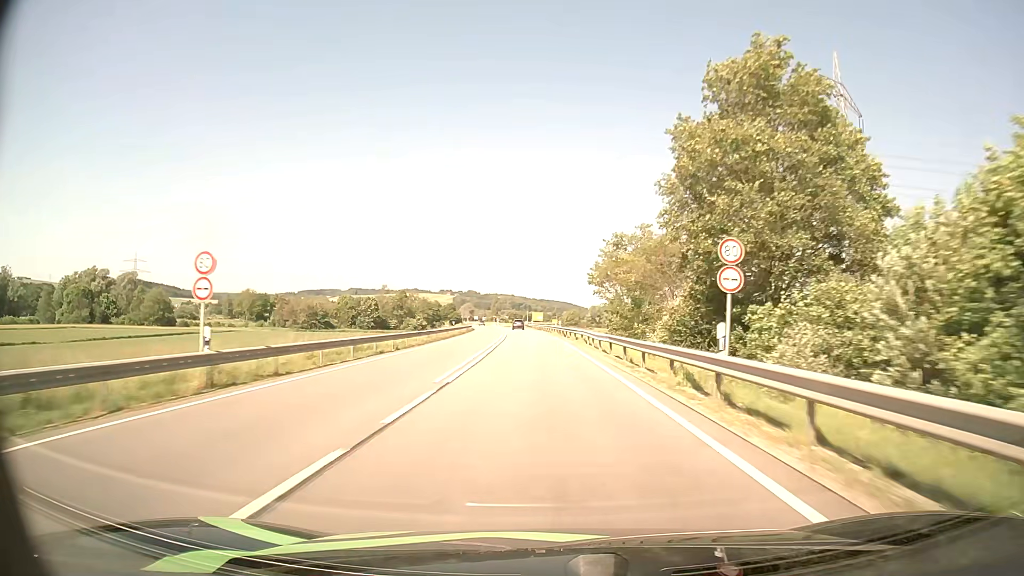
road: primary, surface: asphalt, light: Day
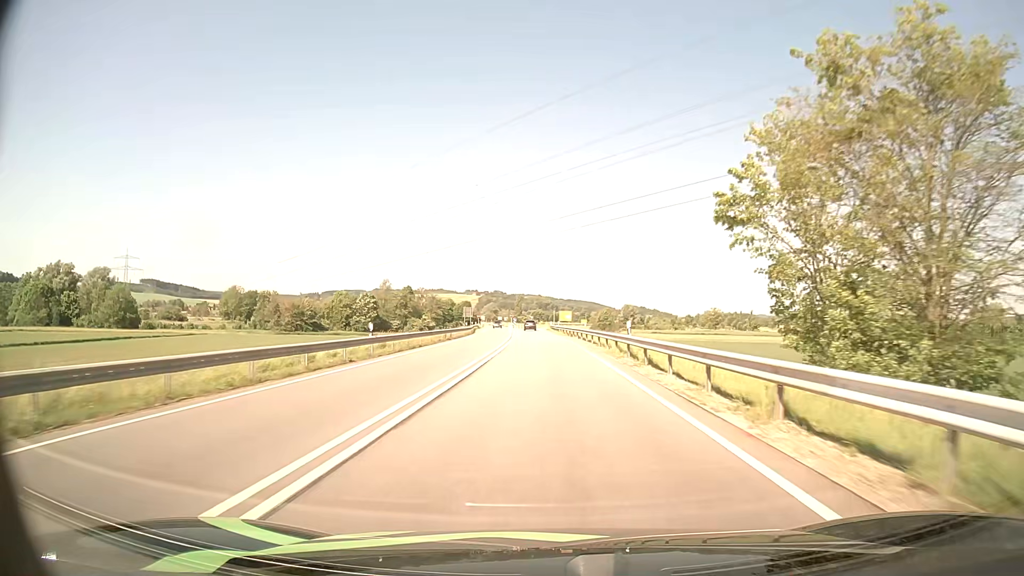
(-0.8, +38.1) m; -2°
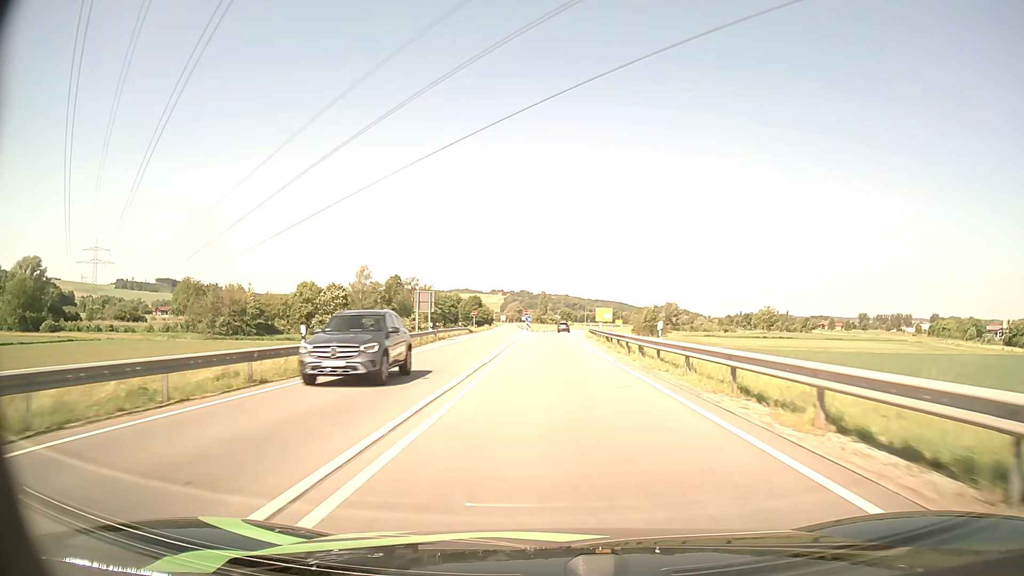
(-1.3, +56.5) m; -2°
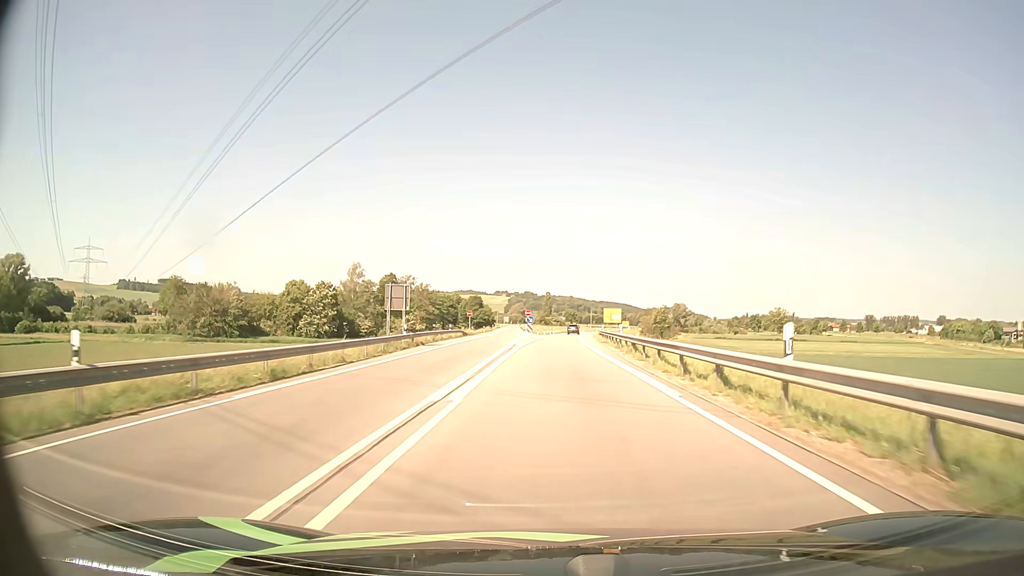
(0.0, +10.7) m; 0°
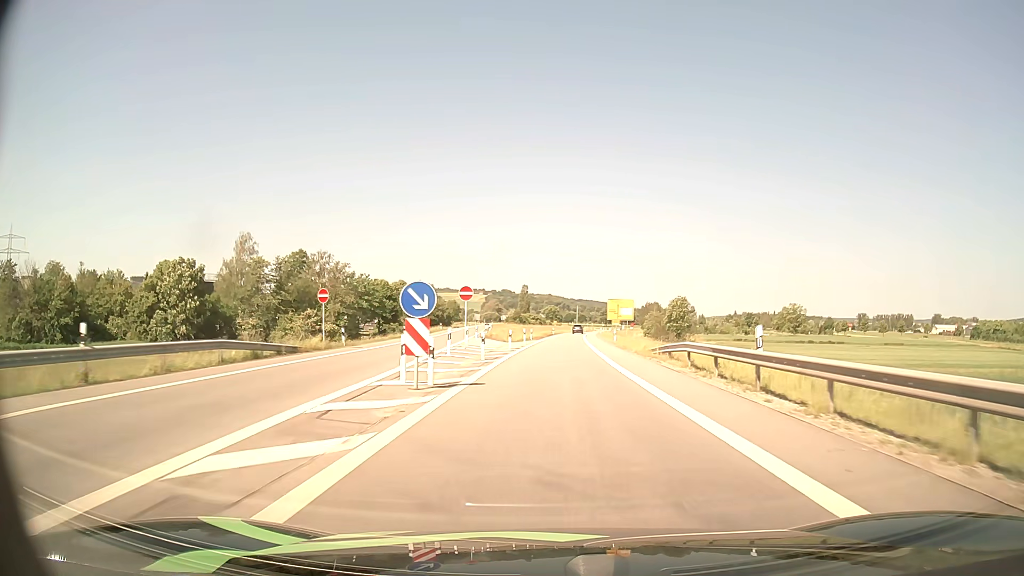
(+0.4, +52.0) m; +2°
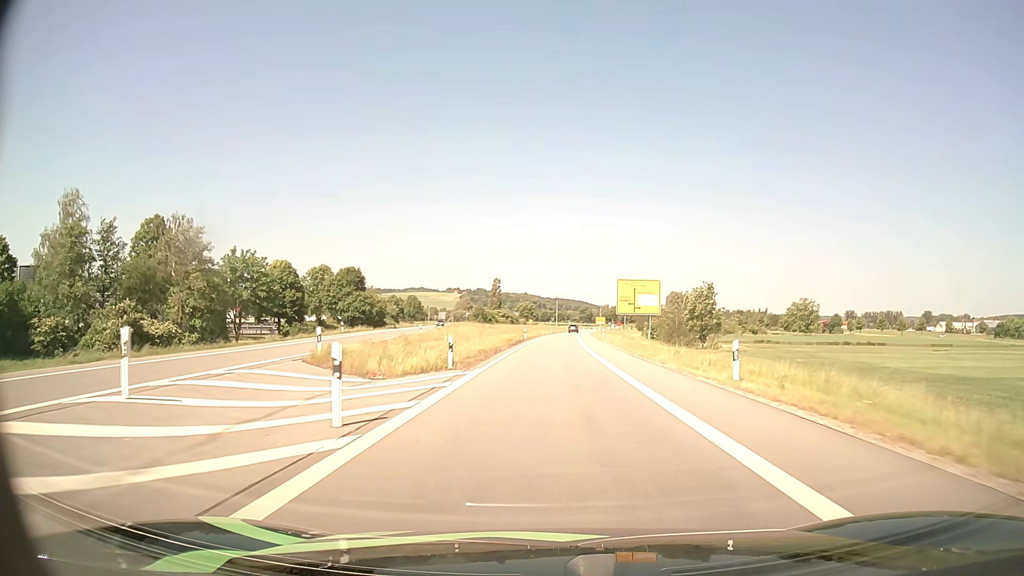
(+0.8, +41.7) m; +2°
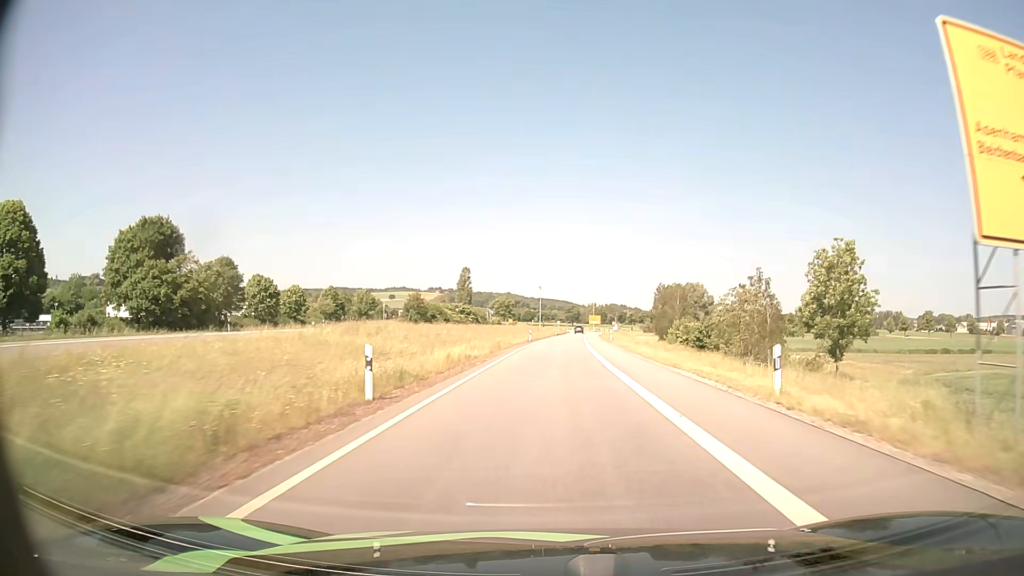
(+0.9, +53.1) m; +1°
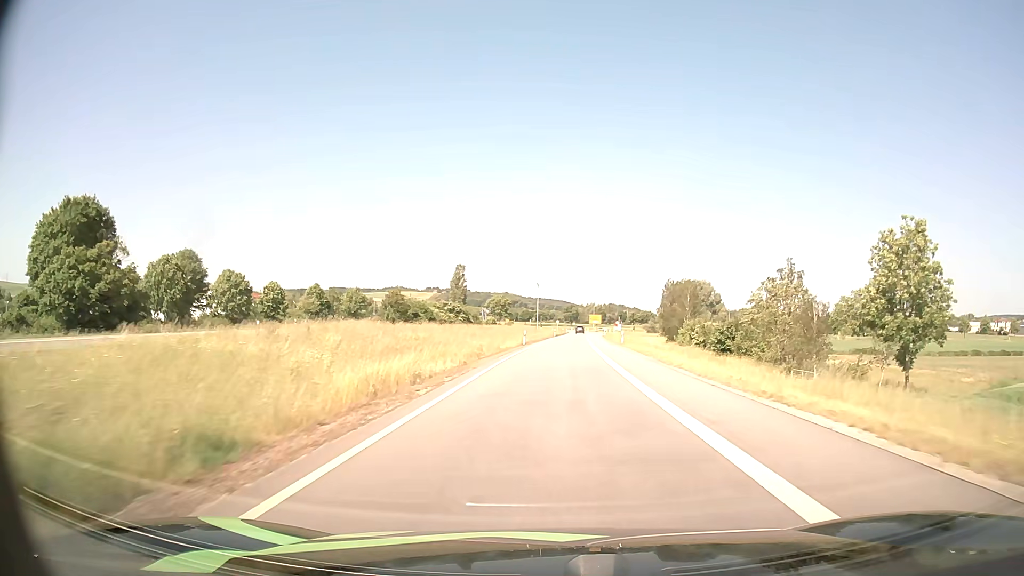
(0.0, +10.8) m; 0°
(0, +10) (0, +20) (0, +30) (+1, +40) (+1, +50) (+1, +60) (+2, +70) (+3, +80) (+3, +90) (+4, +100) m
